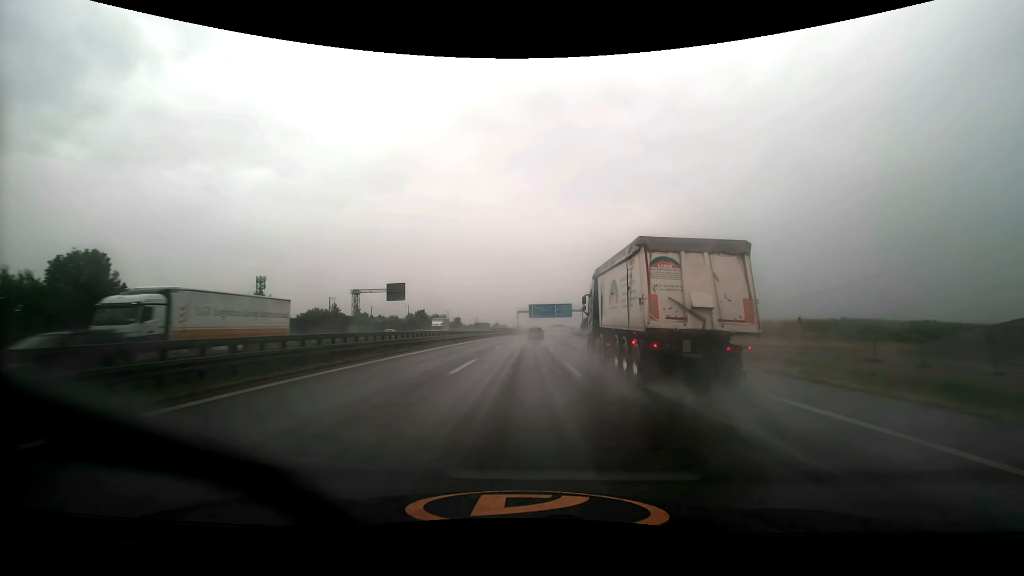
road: motorway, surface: asphalt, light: Day
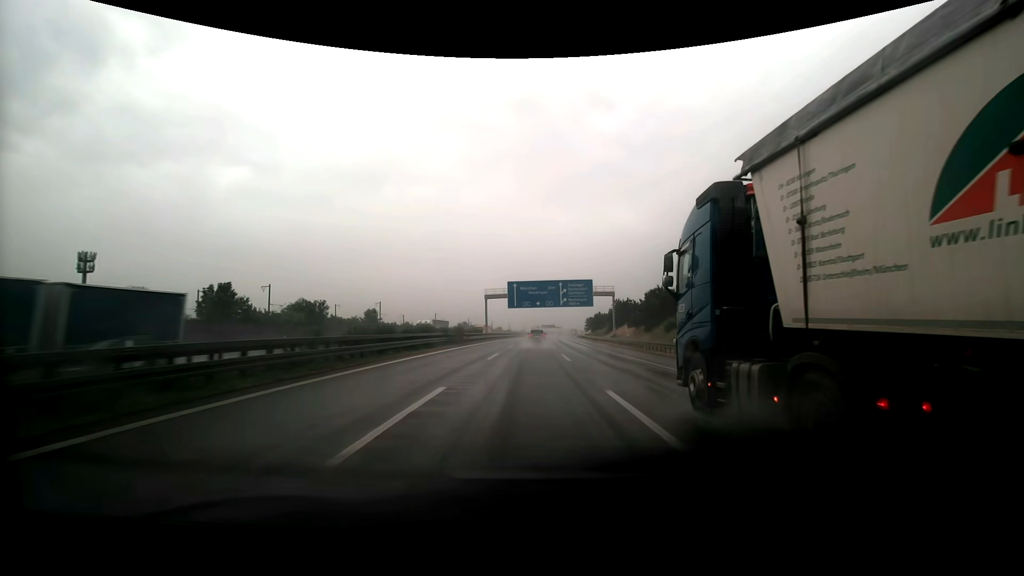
(+1.0, +81.7) m; +2°
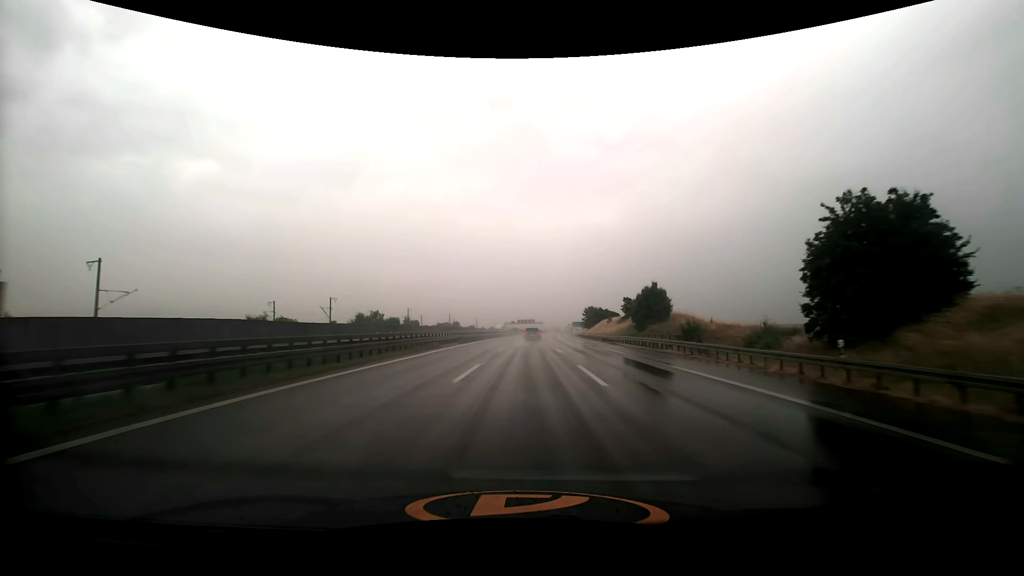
(+2.0, +83.3) m; +3°
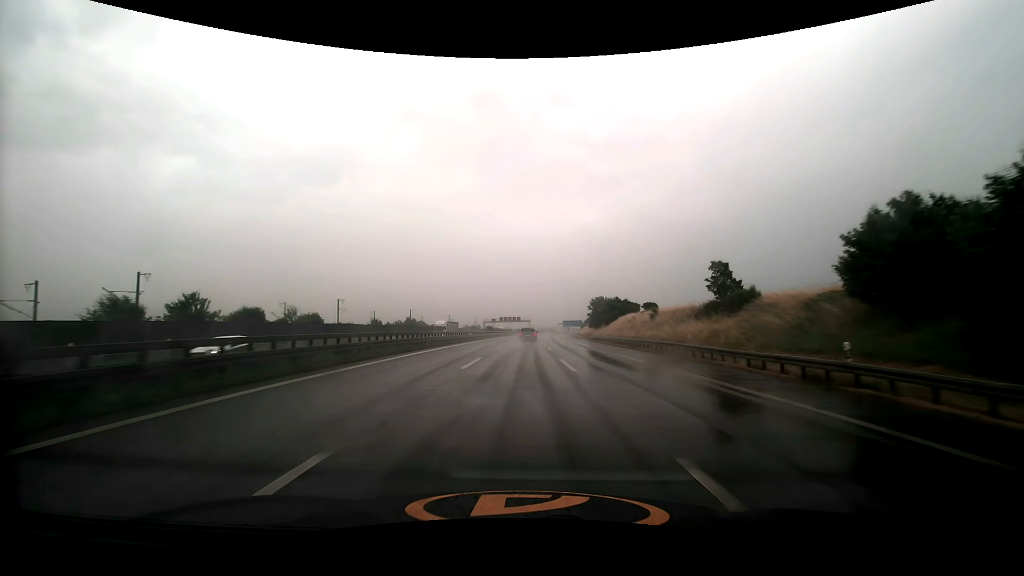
(+0.6, +49.9) m; +1°
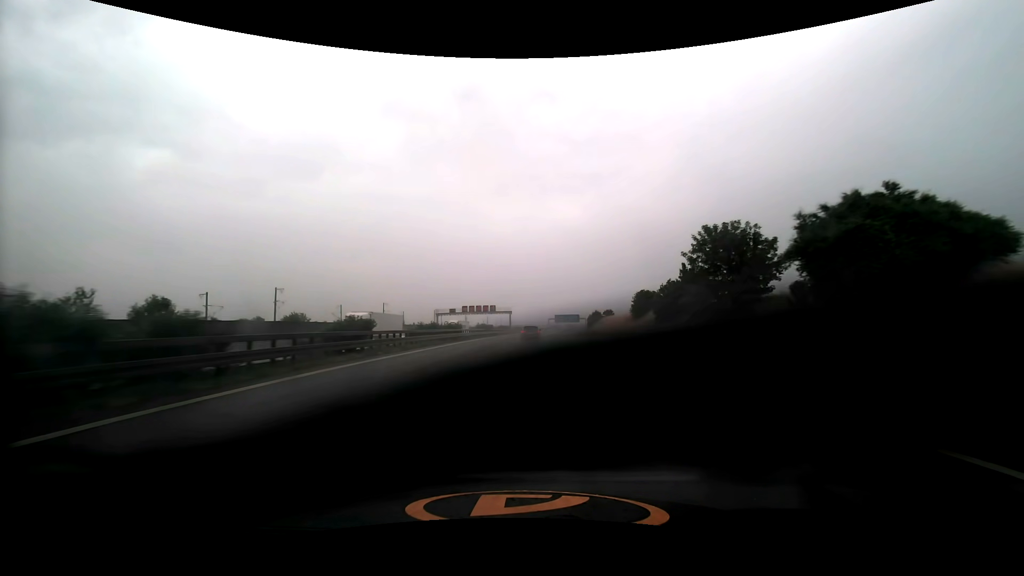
(+1.4, +82.8) m; +2°
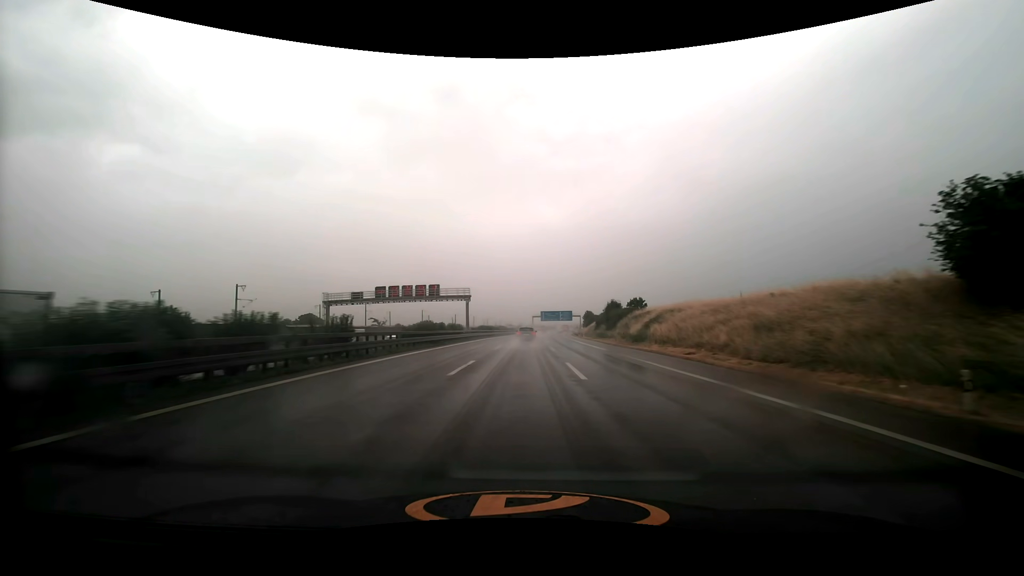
(+1.0, +64.7) m; +2°
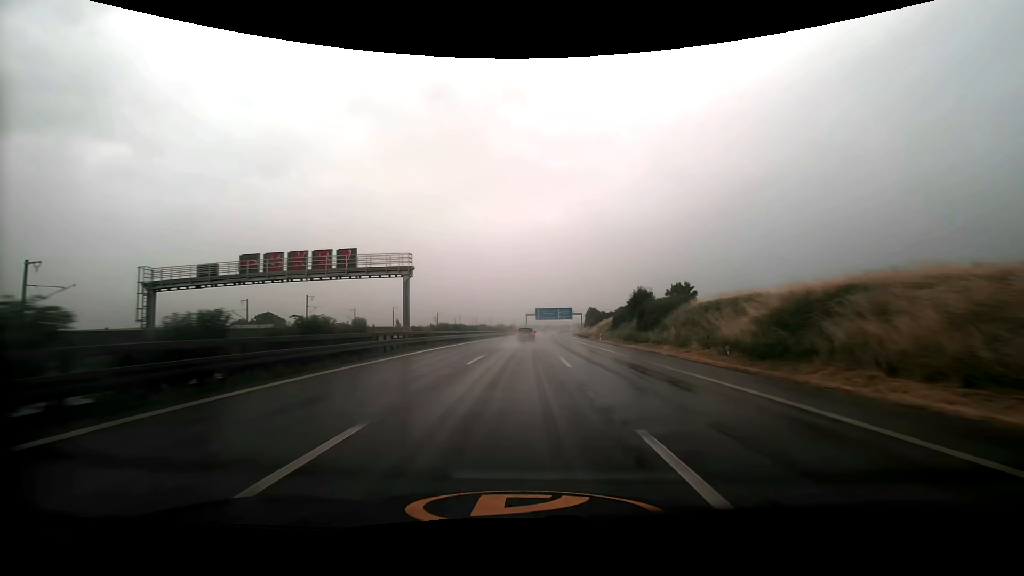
(+0.2, +32.0) m; +1°
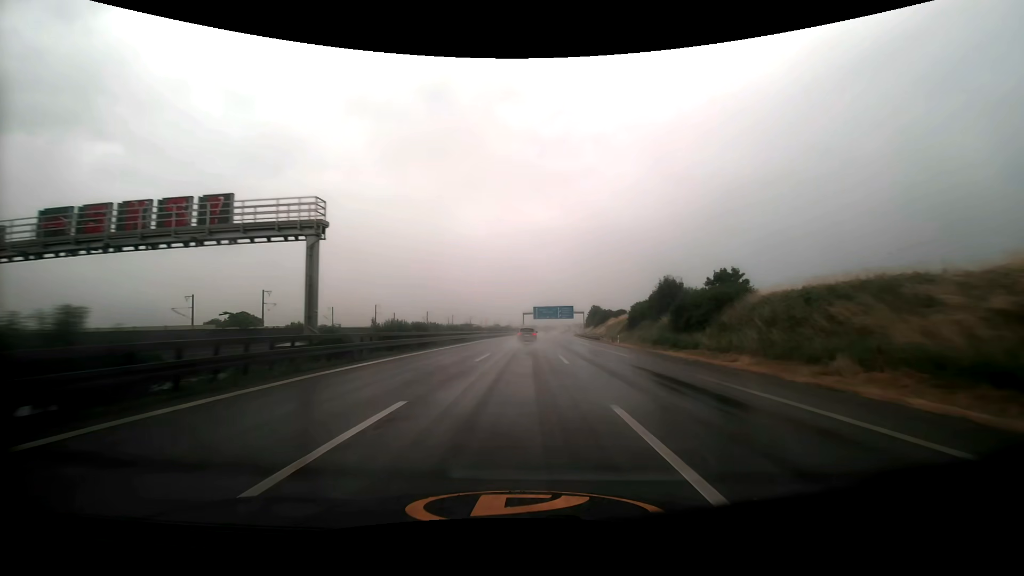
(0.0, +15.9) m; 0°
(0, +10) (0, +20) (0, +30) (0, +40) (+1, +50) (+1, +60) (+1, +70) (+2, +80) (+2, +90) (+3, +100) m
